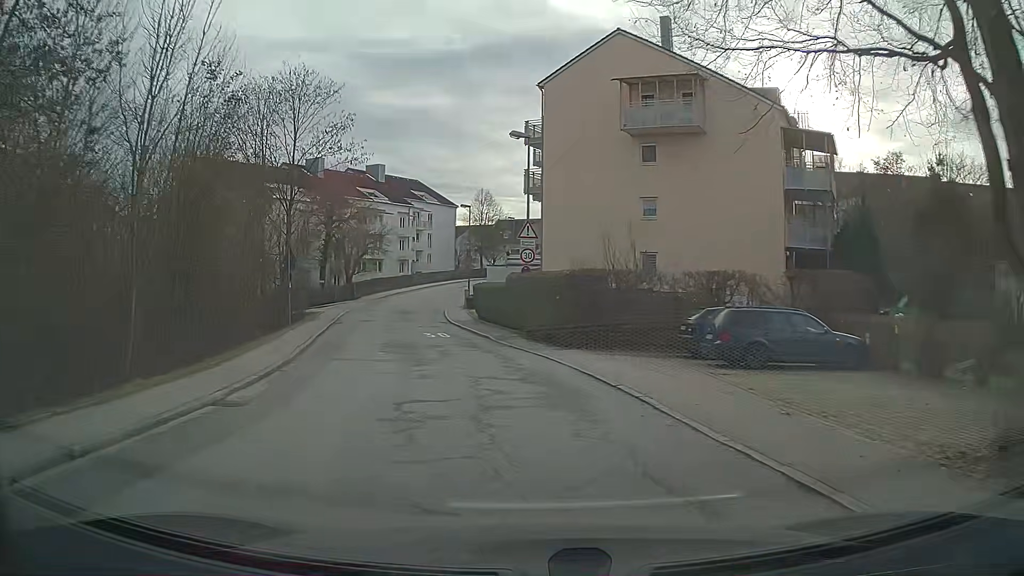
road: residential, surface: asphalt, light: Day
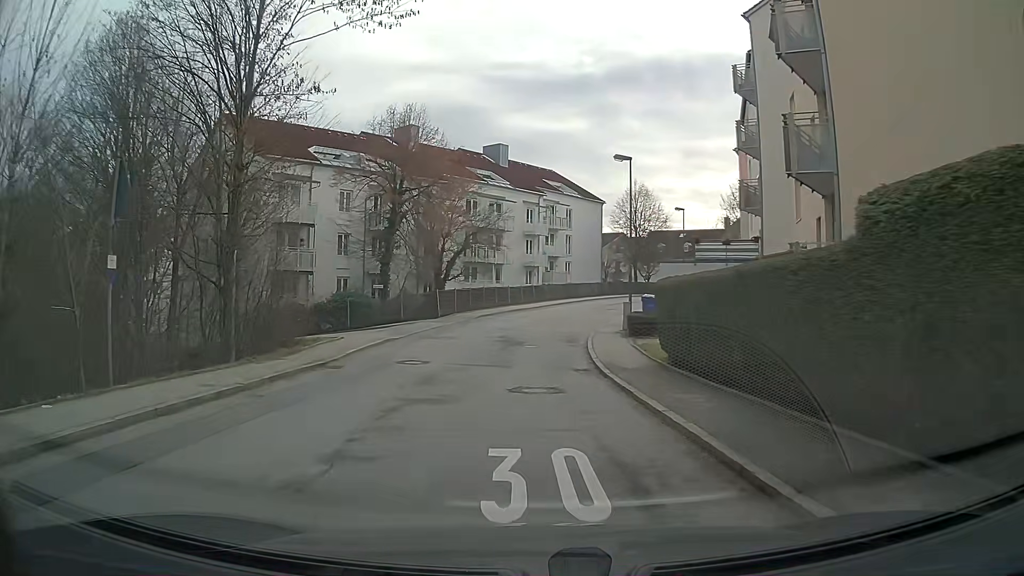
(-2.3, +22.3) m; -10°
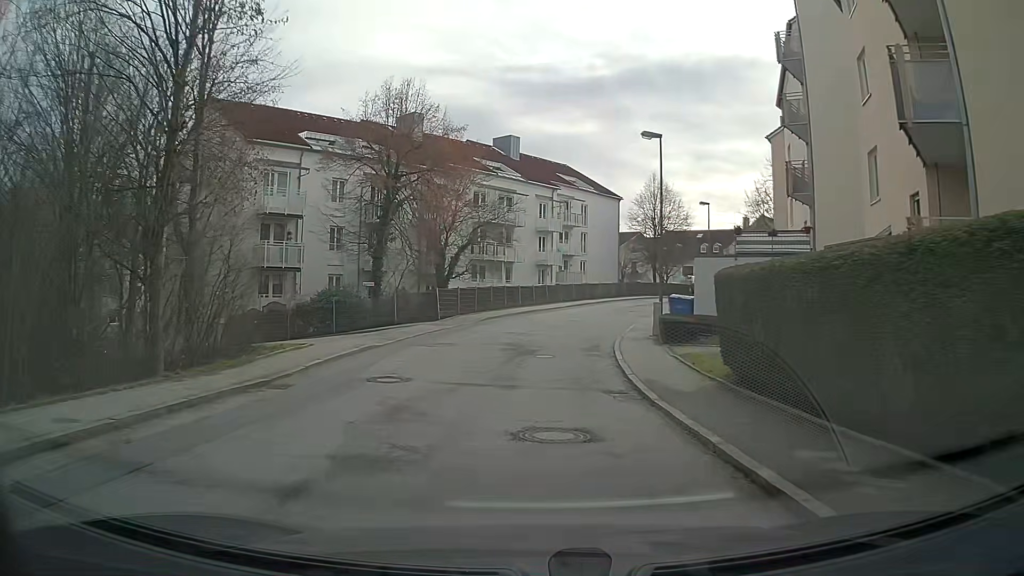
(0.0, +4.4) m; -1°
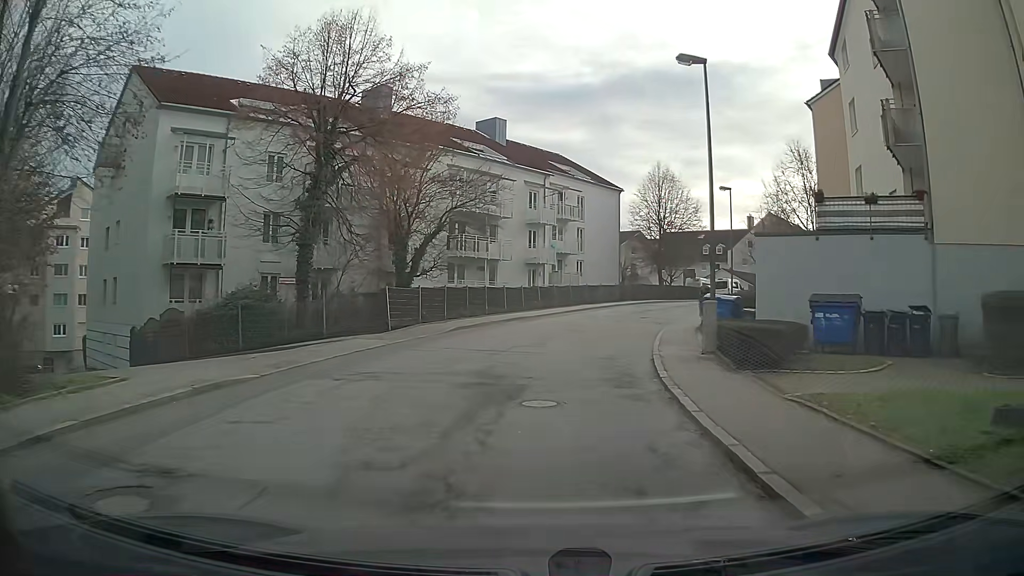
(+0.1, +8.7) m; +1°
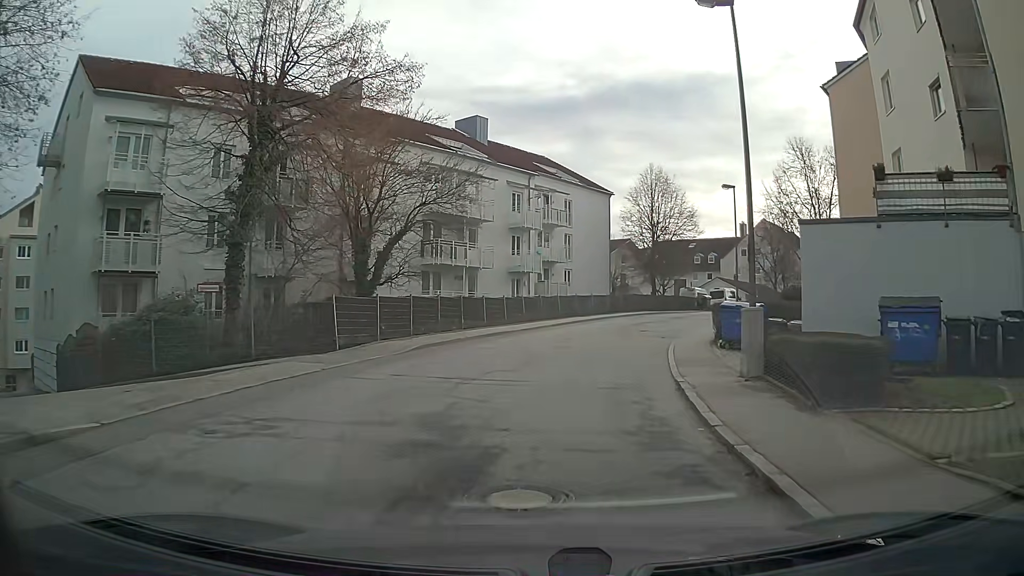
(+0.1, +4.3) m; +1°
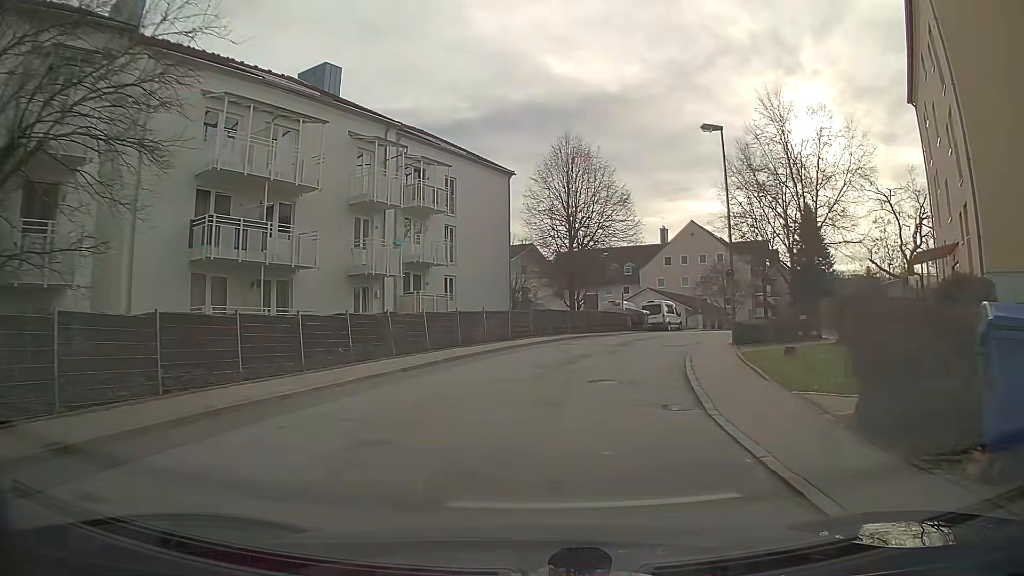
(+1.3, +16.7) m; +9°
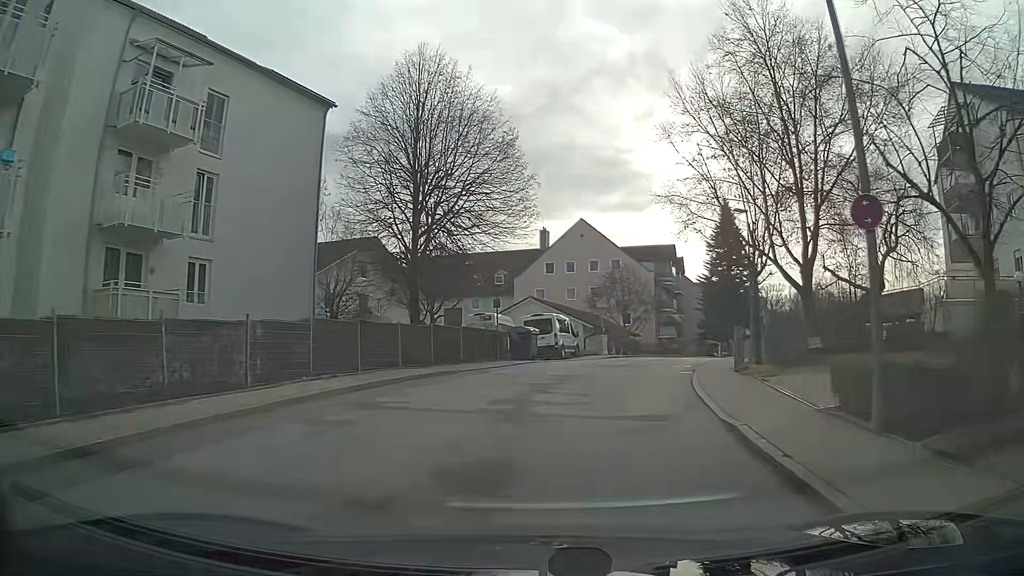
(+1.5, +16.8) m; +11°
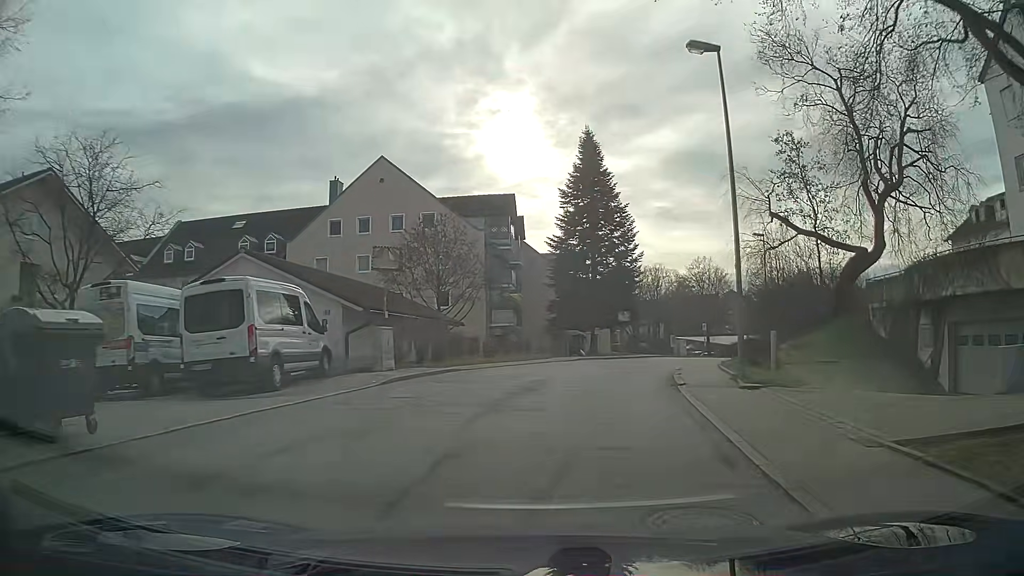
(+2.9, +21.6) m; +14°
(+1, +10) (+2, +20) (+5, +29) (+9, +39) (+14, +47) (+21, +55) (+28, +62) (+36, +68) (+44, +73) (+51, +80) m
